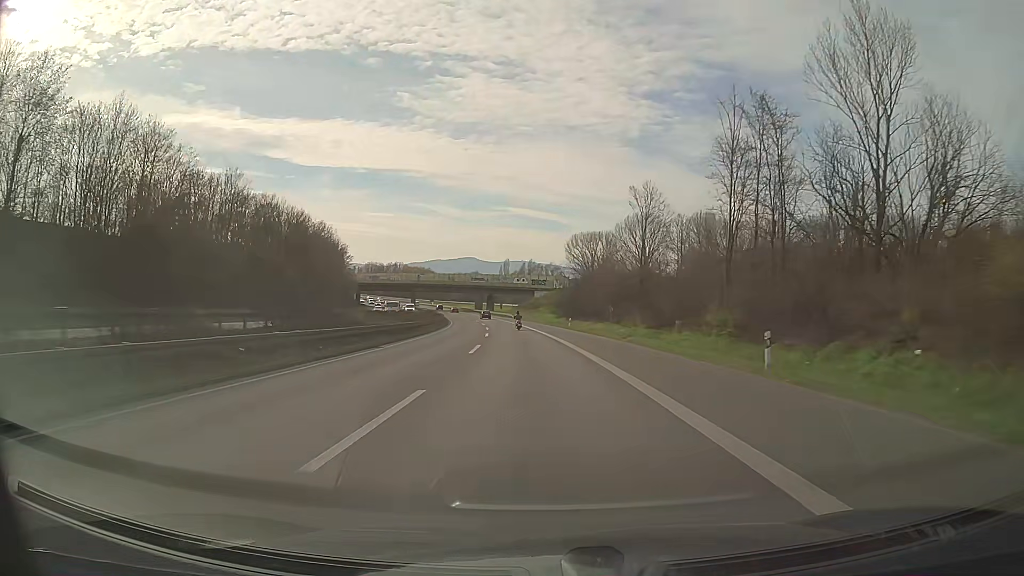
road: motorway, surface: asphalt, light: Day
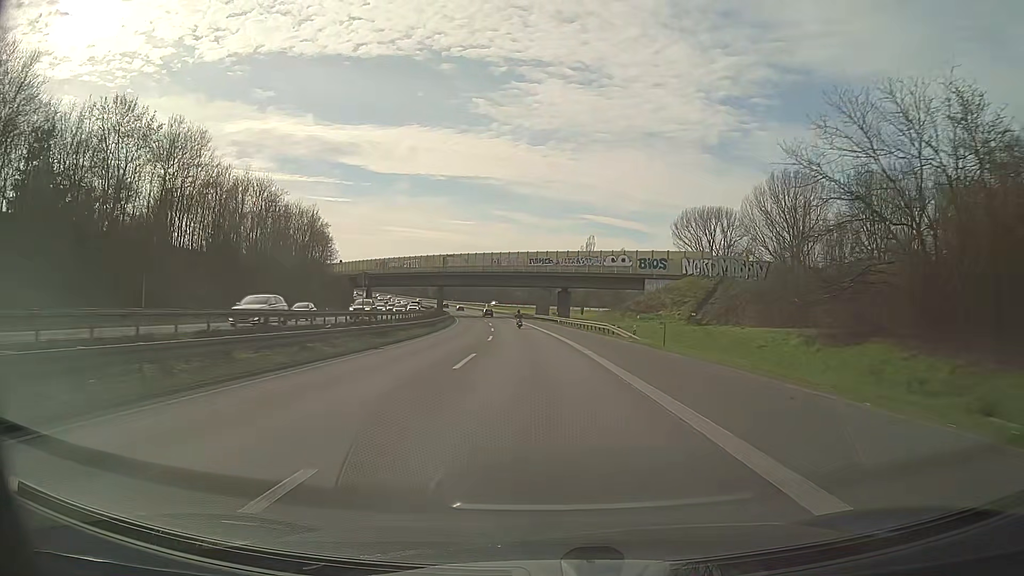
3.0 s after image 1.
(-4.5, +78.5) m; -7°
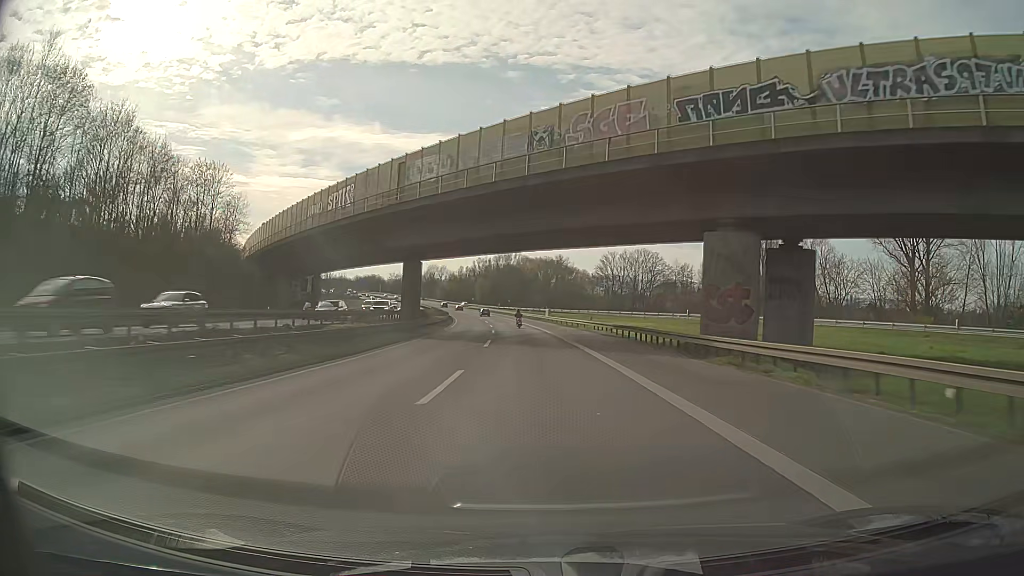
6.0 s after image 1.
(-4.2, +79.0) m; -6°
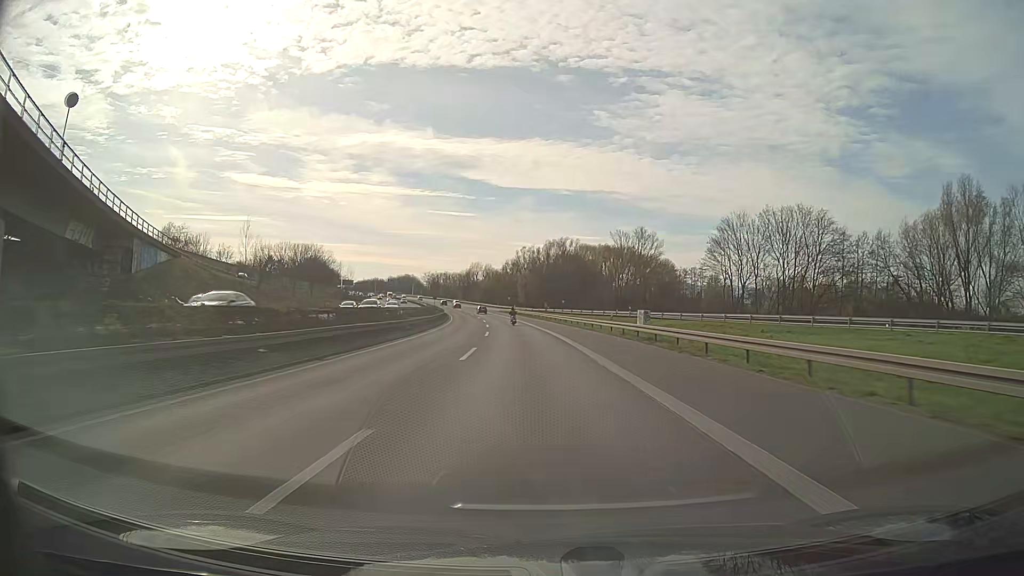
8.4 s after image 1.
(-2.7, +62.9) m; -5°
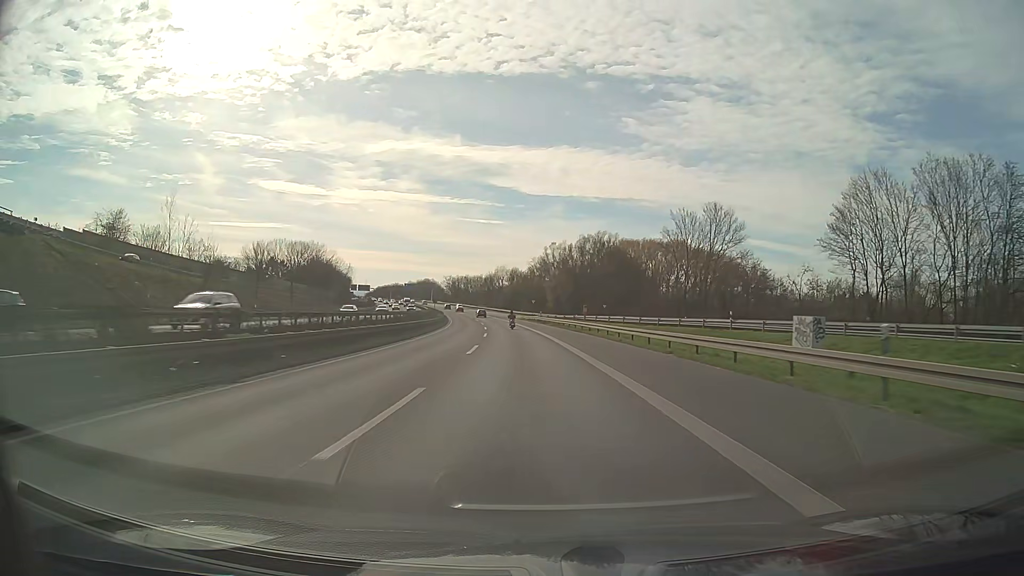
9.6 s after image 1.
(-0.7, +31.4) m; -3°
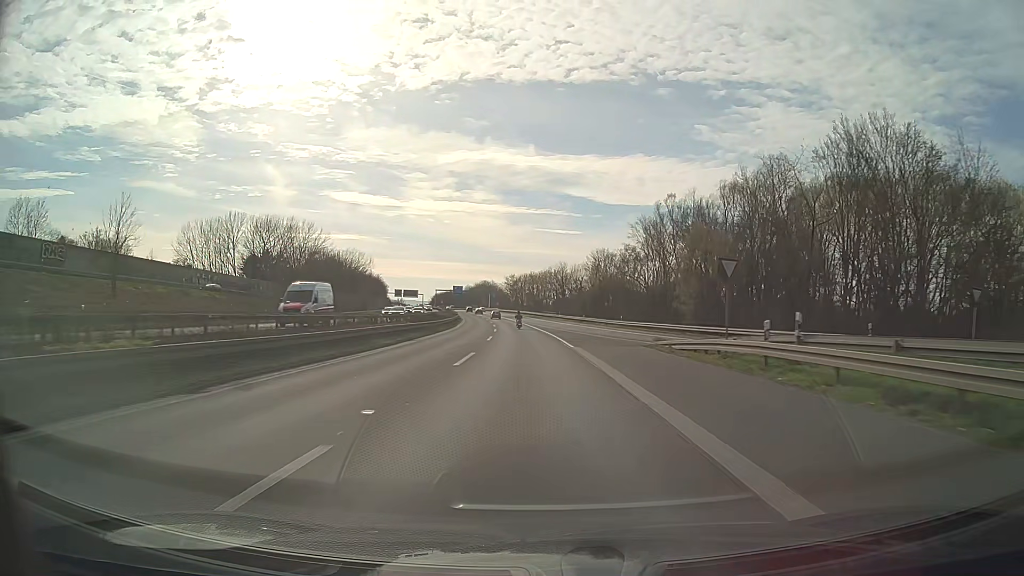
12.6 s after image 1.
(-4.3, +78.0) m; -7°
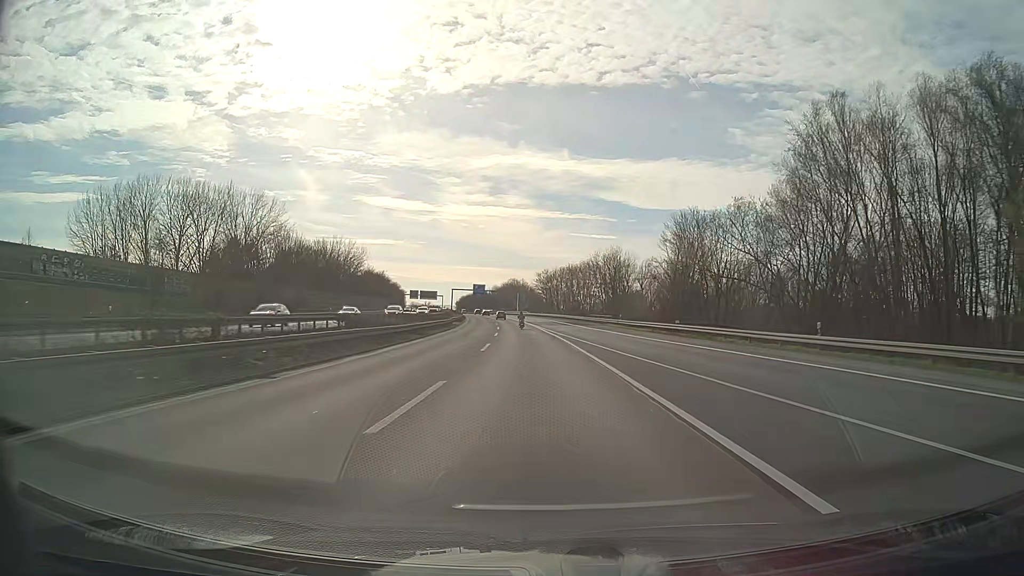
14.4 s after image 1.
(-1.4, +46.8) m; -3°
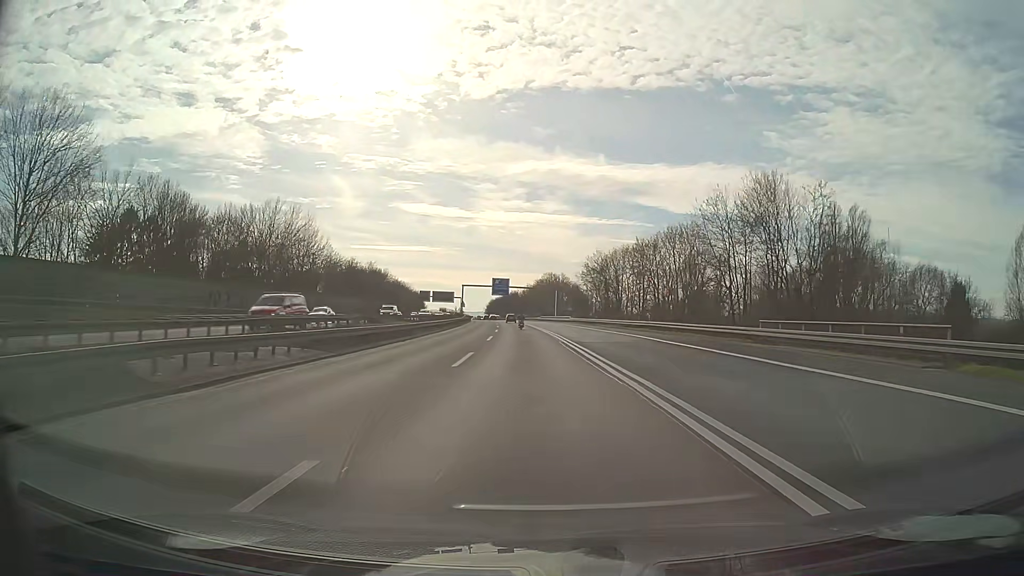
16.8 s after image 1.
(-1.9, +62.3) m; -3°
(0, +10) (0, +20) (0, +30) (-1, +40) (-1, +50) (-2, +60) (-2, +70) (-3, +80) (-4, +90) (-5, +100) m
